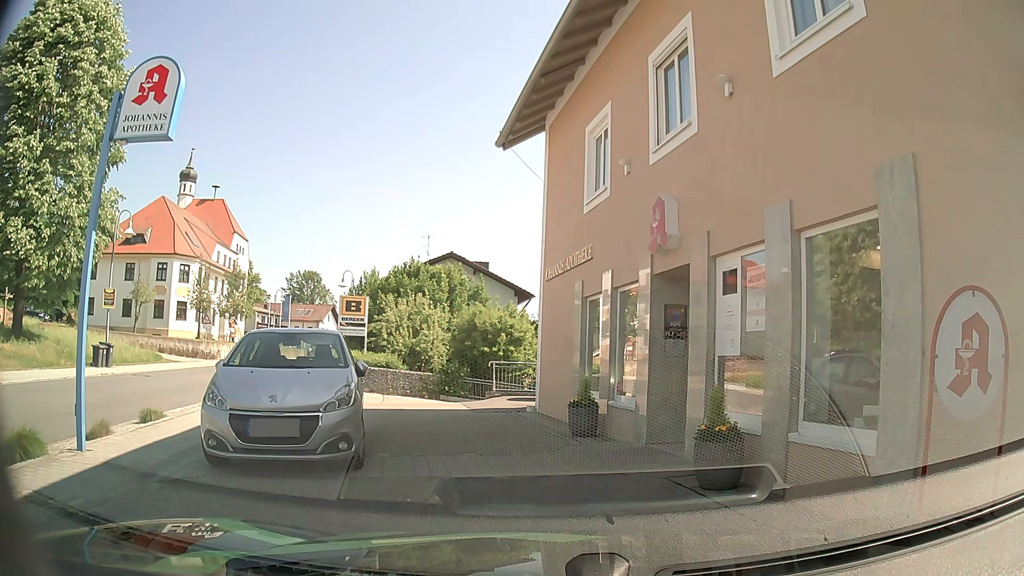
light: Day
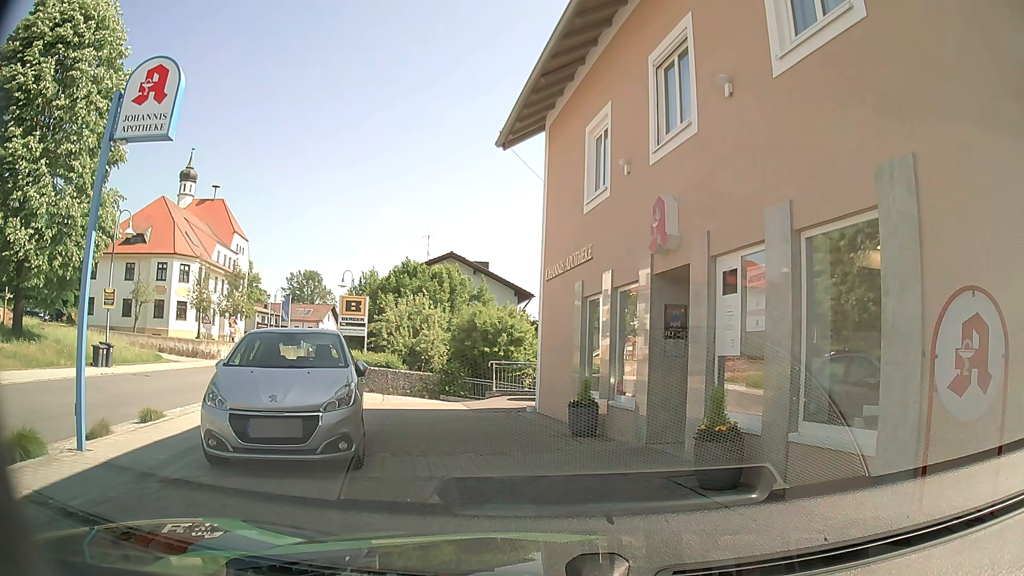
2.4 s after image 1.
(0.0, 0.0) m; 0°
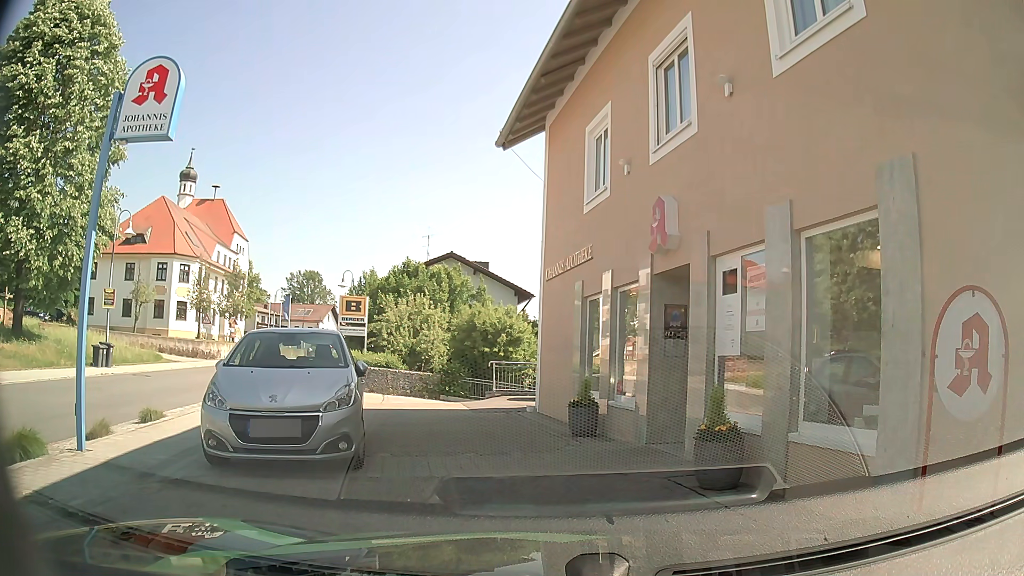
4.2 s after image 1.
(0.0, 0.0) m; 0°
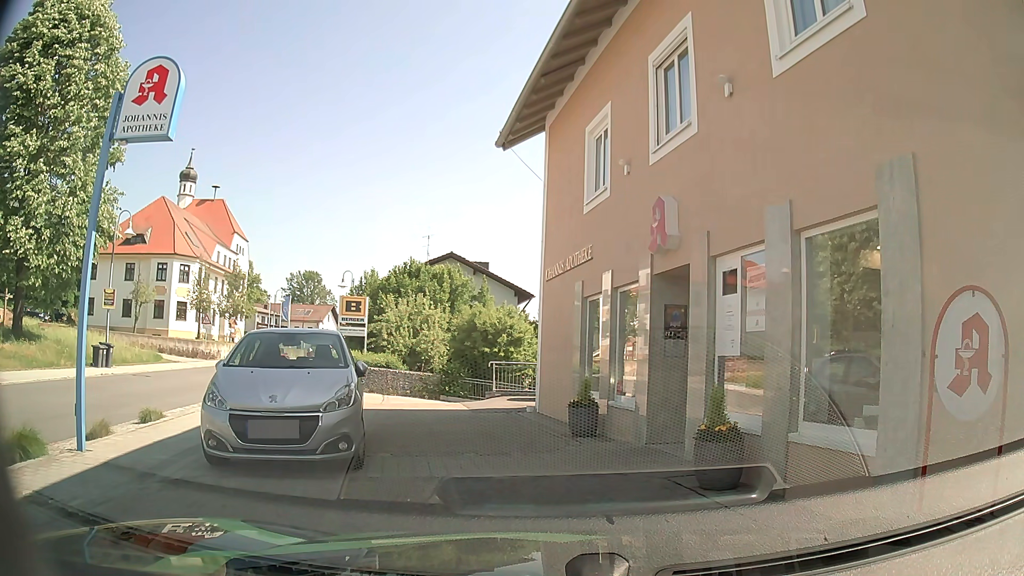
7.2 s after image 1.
(0.0, 0.0) m; 0°
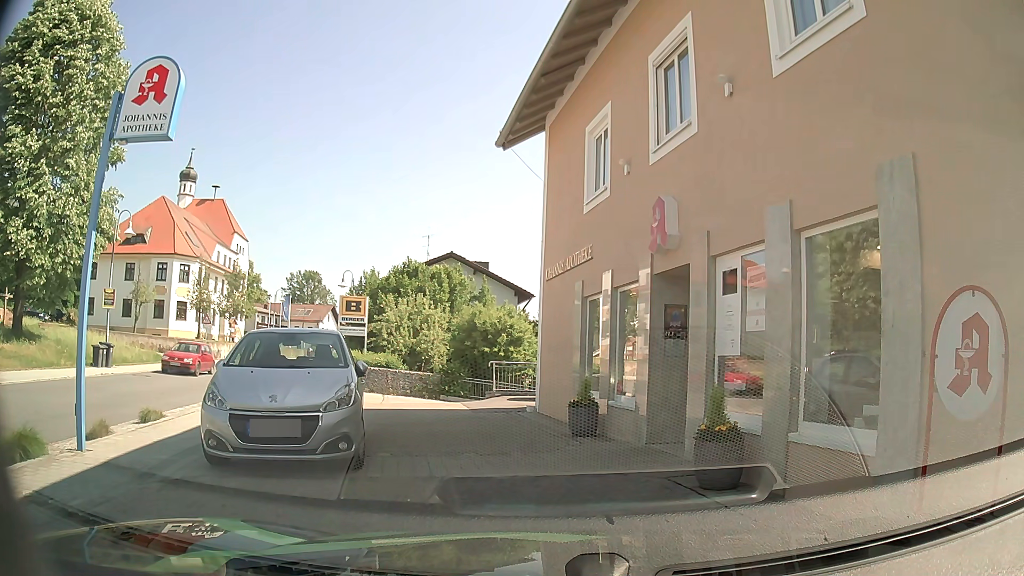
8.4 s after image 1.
(0.0, 0.0) m; 0°
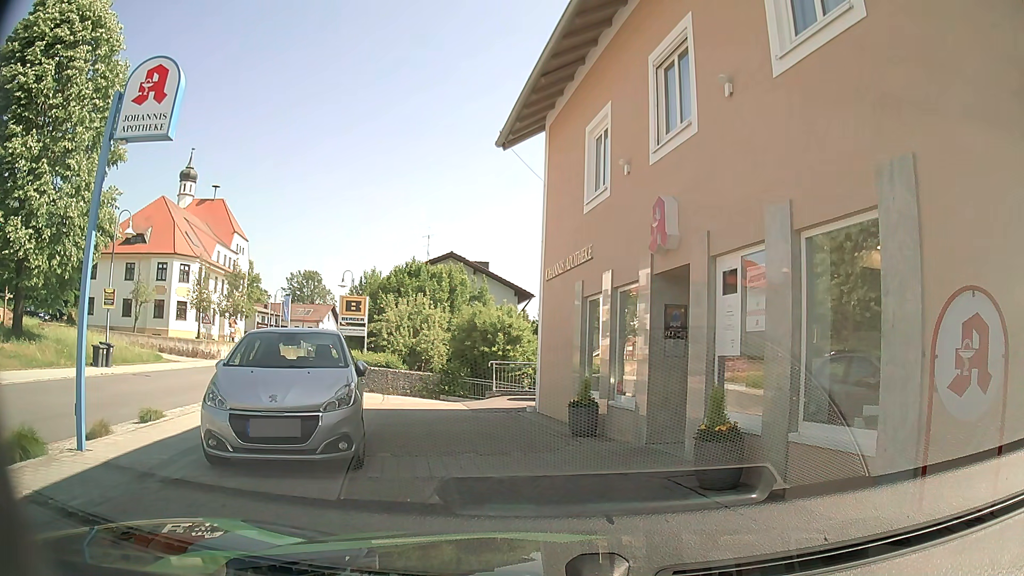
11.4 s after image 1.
(0.0, 0.0) m; 0°
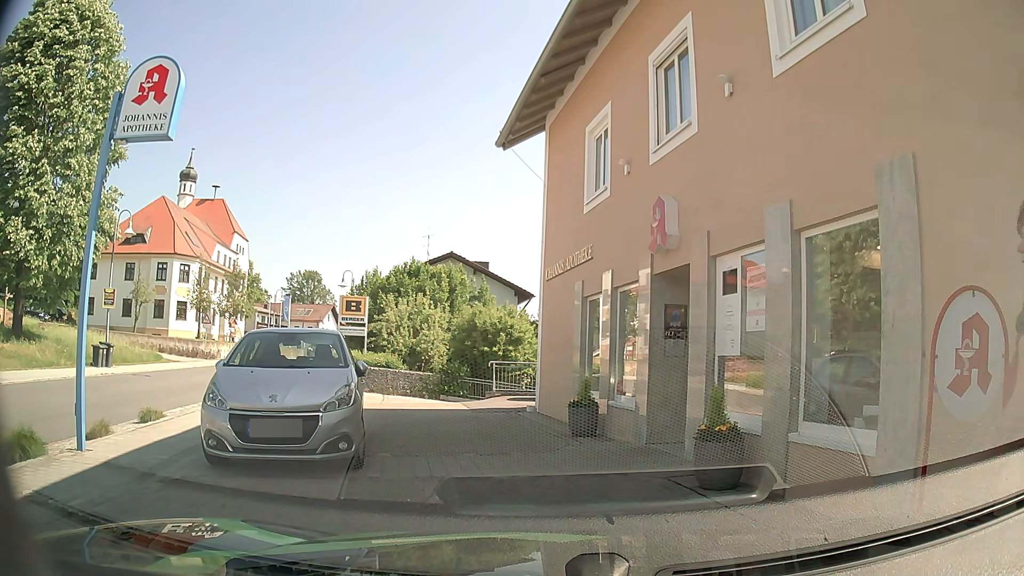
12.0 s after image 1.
(0.0, 0.0) m; 0°
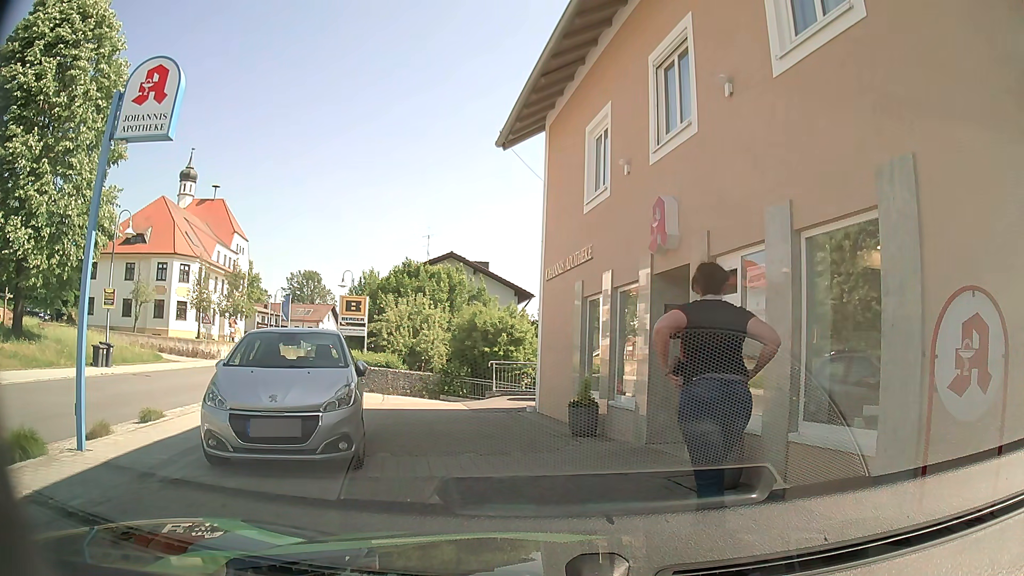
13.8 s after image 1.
(0.0, 0.0) m; 0°
